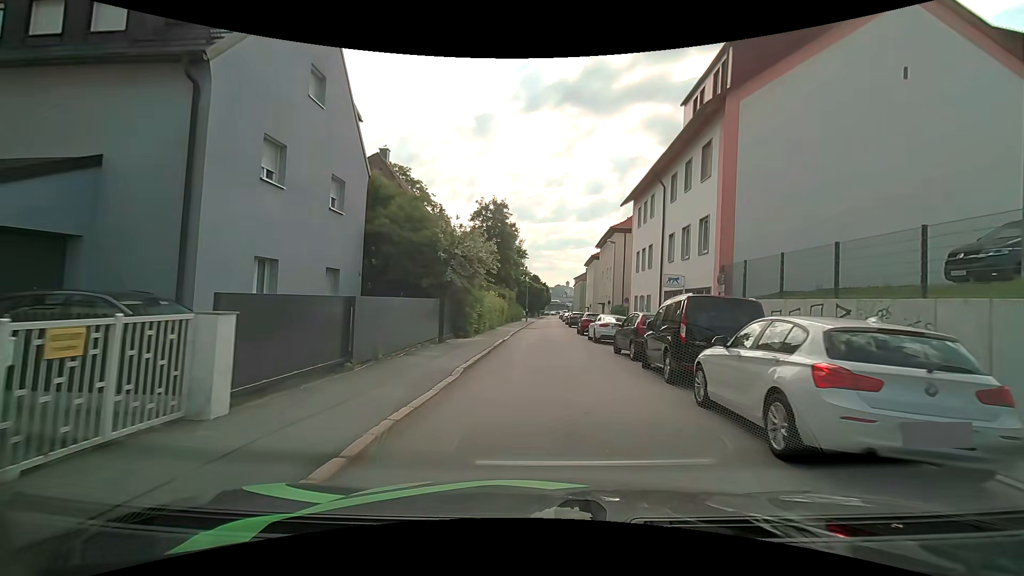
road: residential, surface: asphalt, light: Day
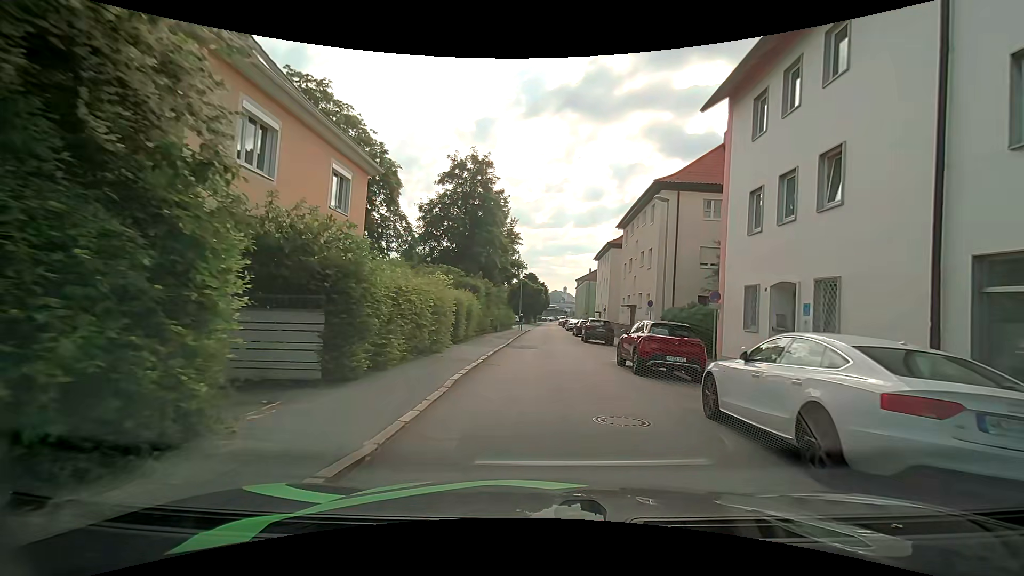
(+0.1, +18.8) m; +1°
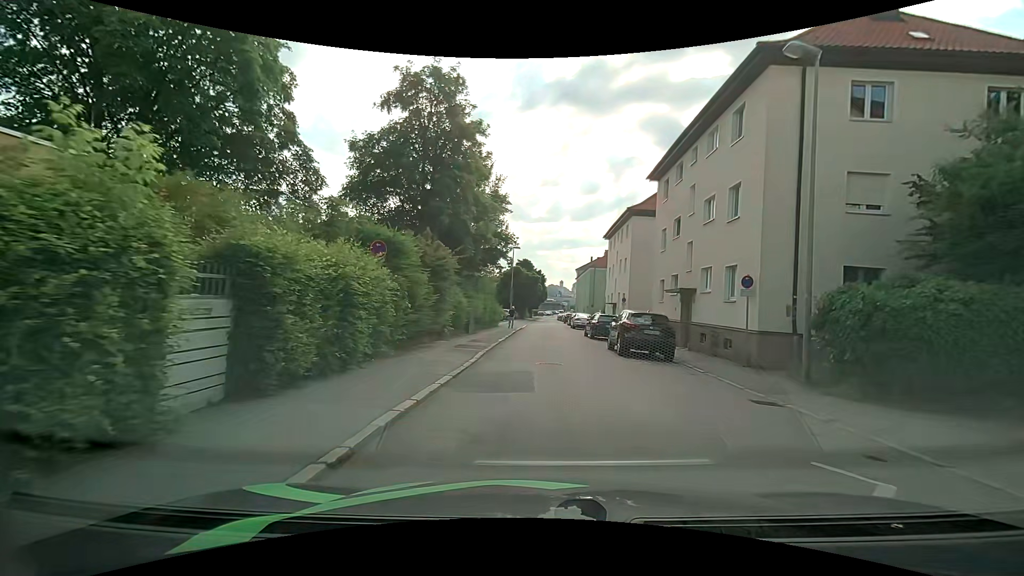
(0.0, +14.3) m; 0°
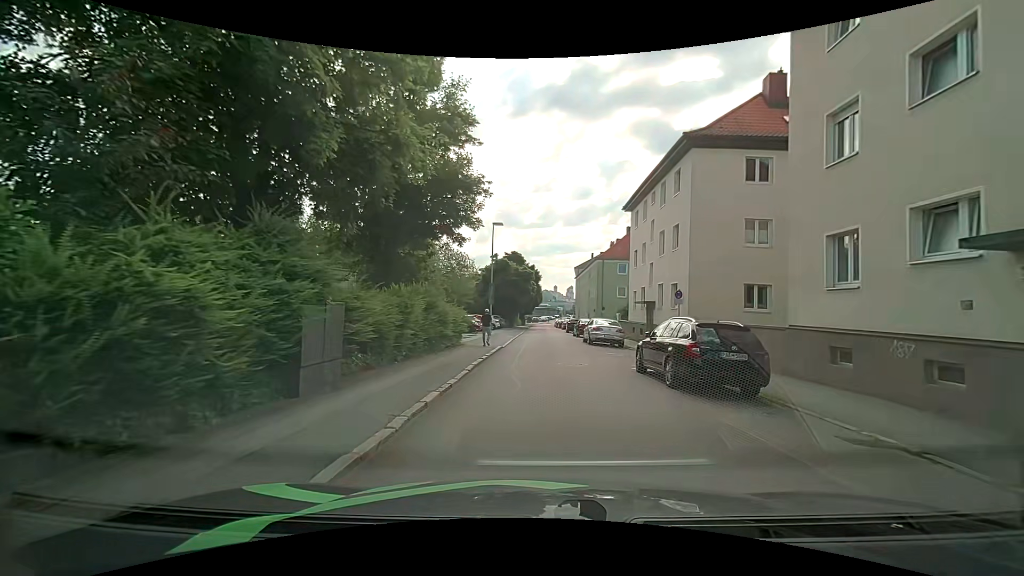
(+0.1, +17.2) m; 0°
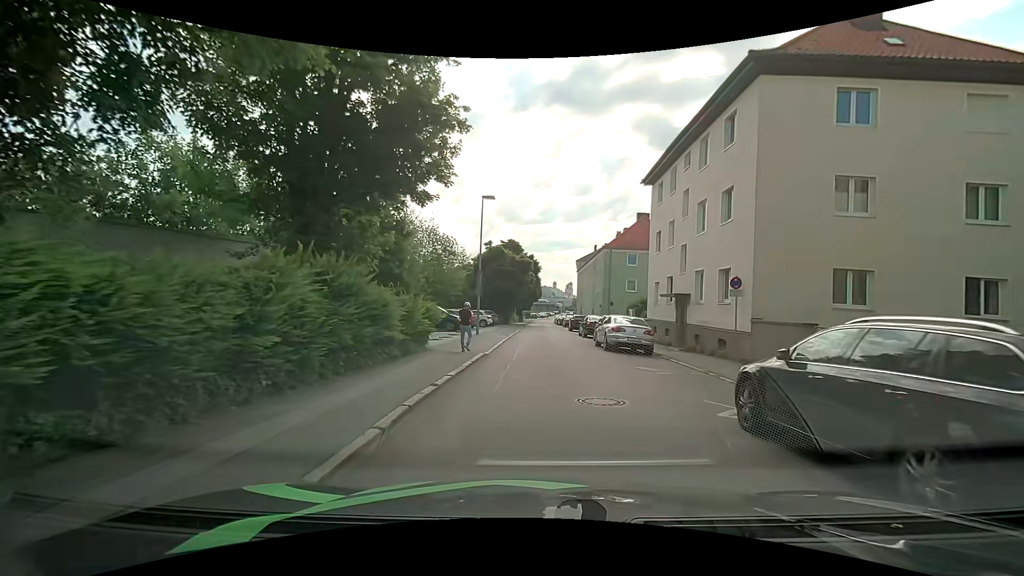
(0.0, +6.9) m; 0°
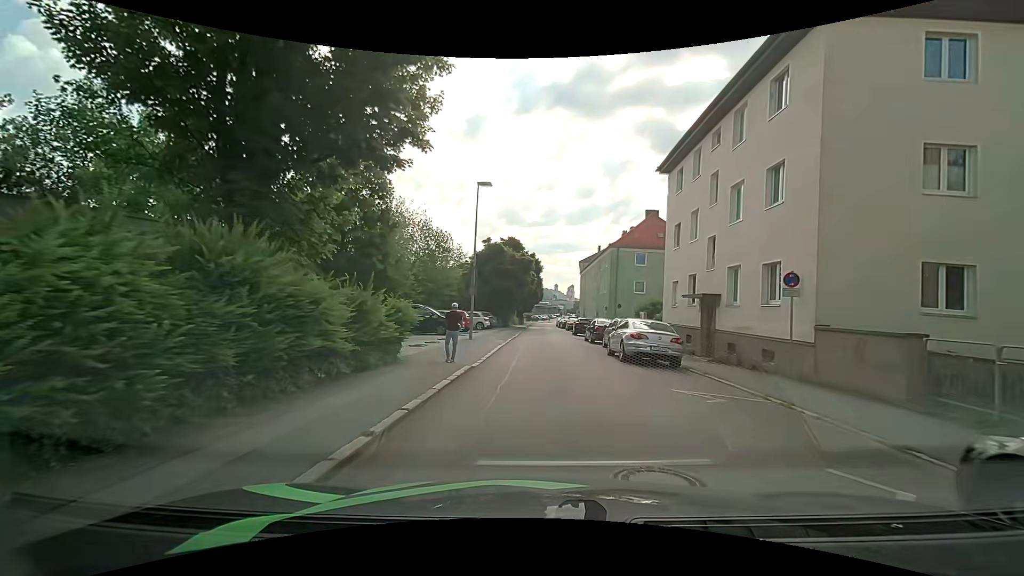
(0.0, +3.5) m; -1°
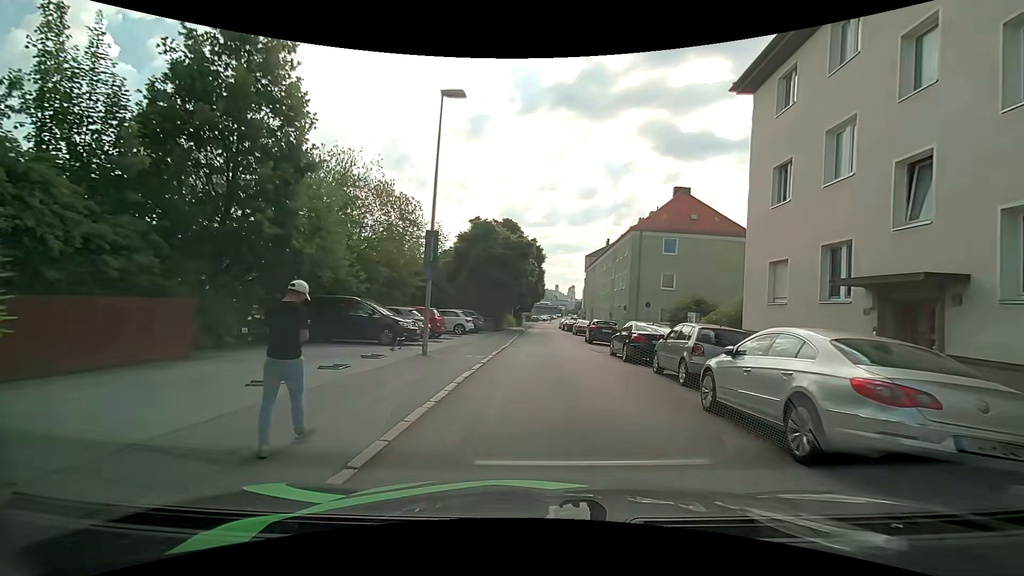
(+0.1, +10.7) m; 0°
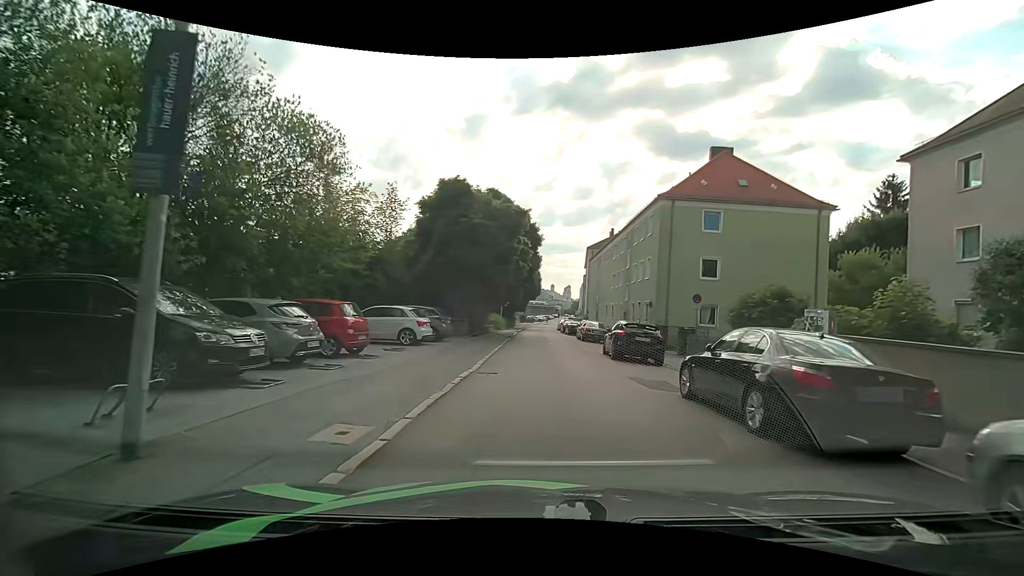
(+0.1, +10.6) m; +2°
